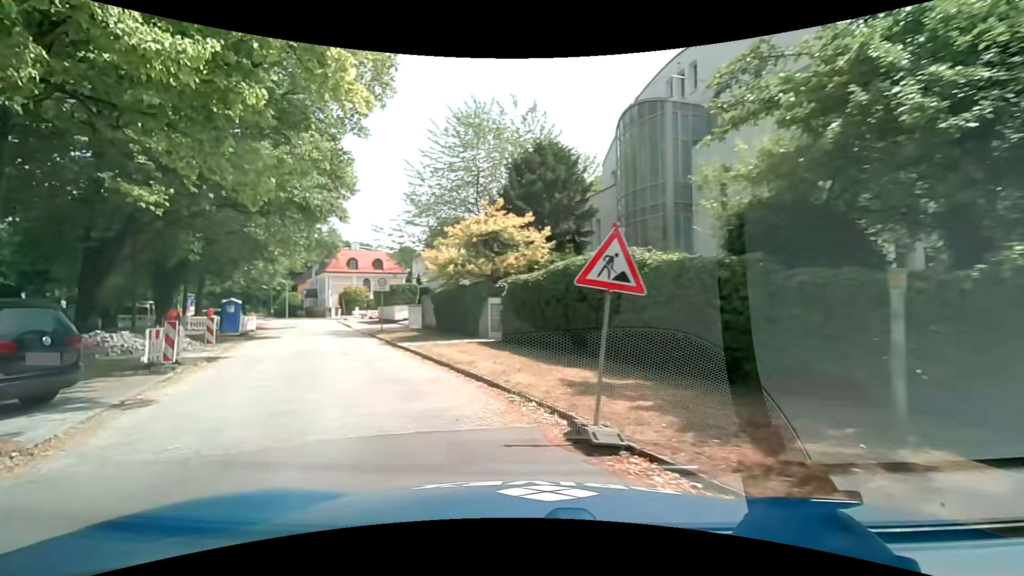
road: residential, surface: asphalt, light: Day
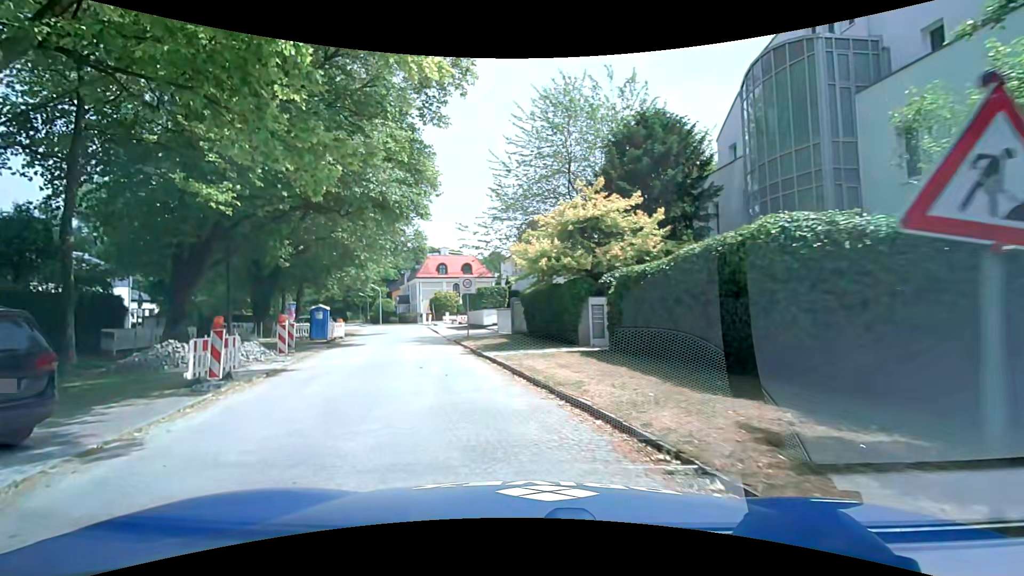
(-0.3, +3.3) m; -11°
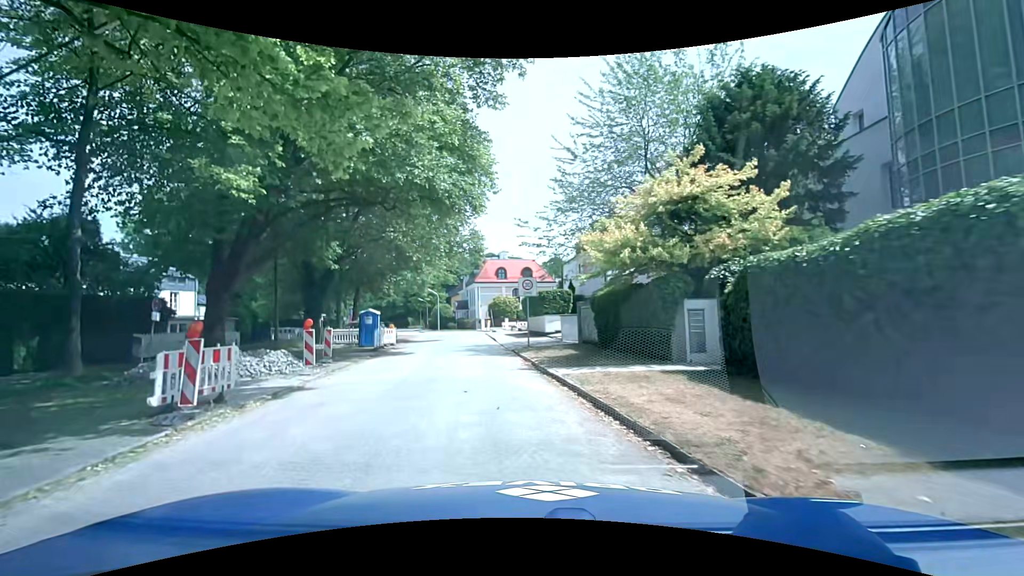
(-0.2, +3.5) m; -8°
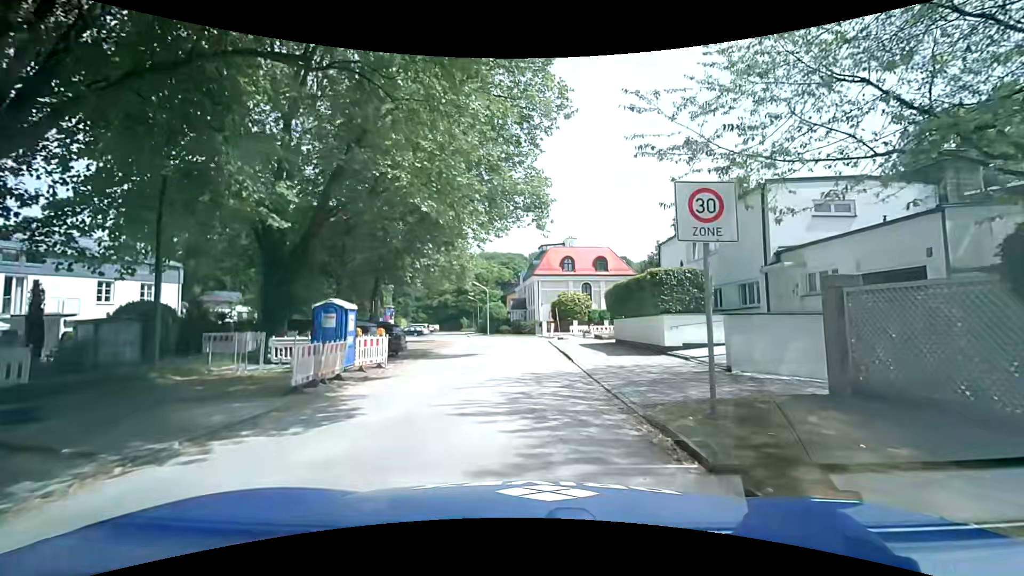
(-1.2, +15.4) m; -6°
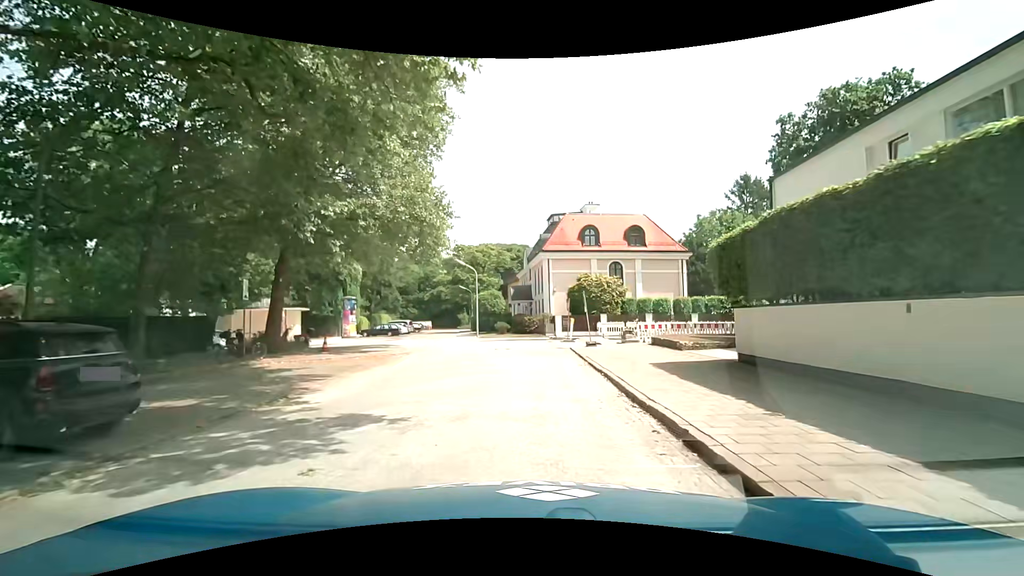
(-0.1, +16.3) m; -1°
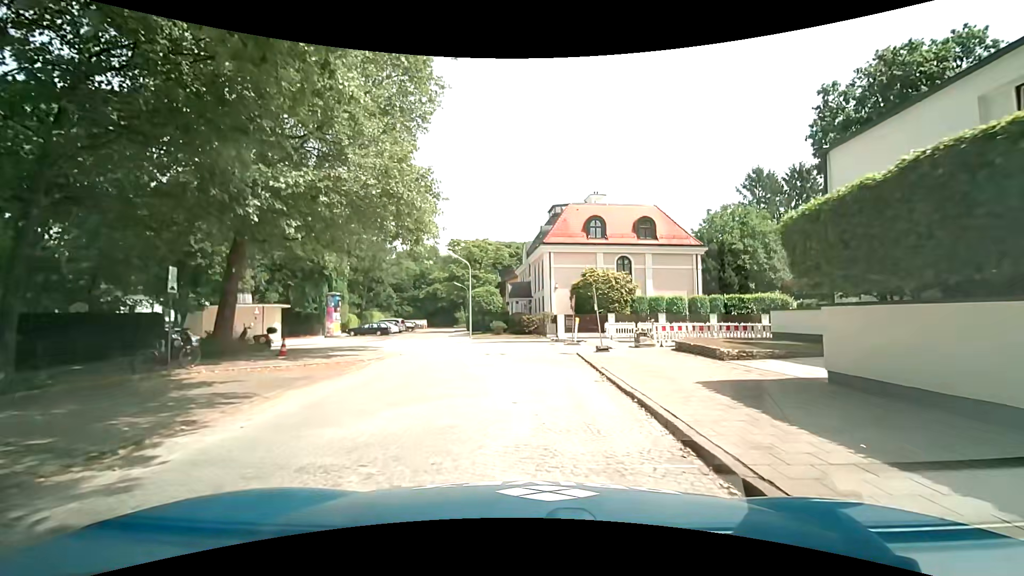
(0.0, +3.8) m; -1°
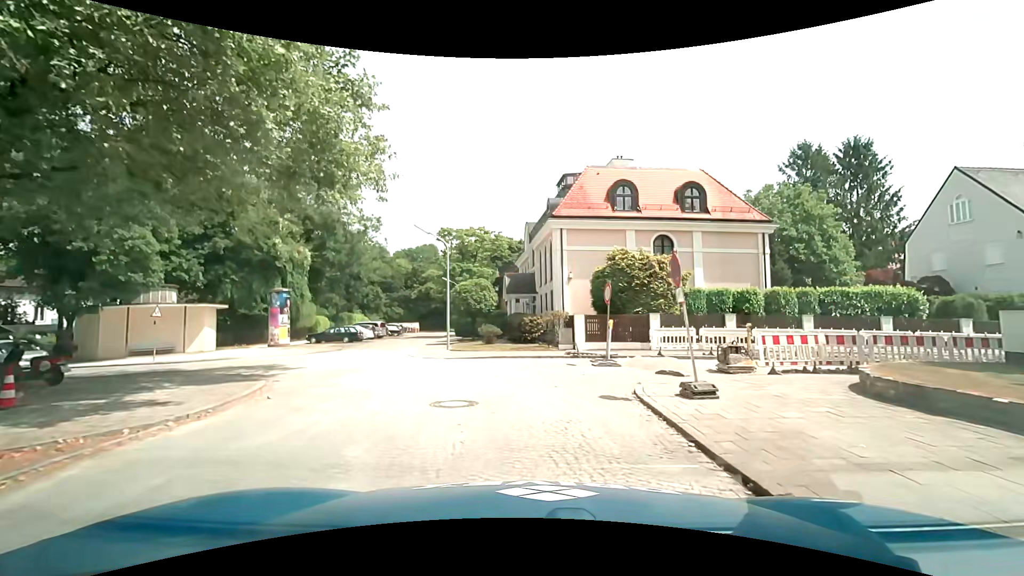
(+0.1, +10.3) m; -3°
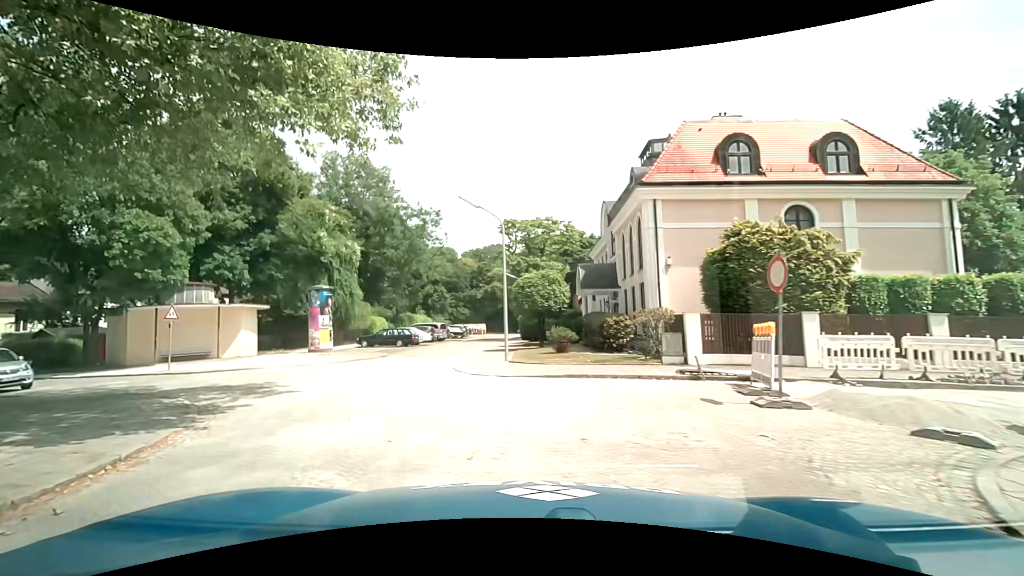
(0.0, +6.1) m; -6°
